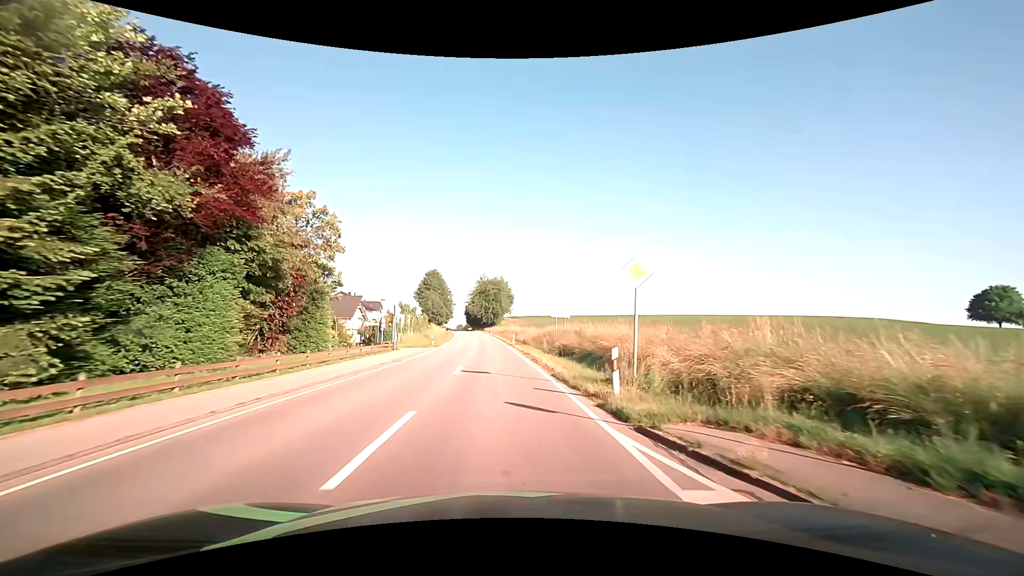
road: secondary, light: Day
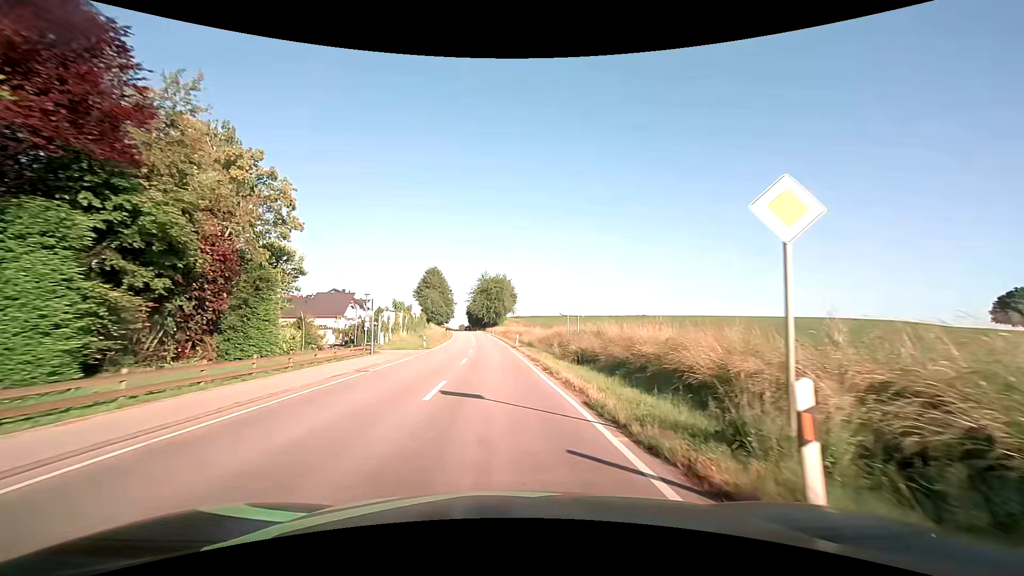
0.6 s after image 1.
(0.0, +6.5) m; 0°
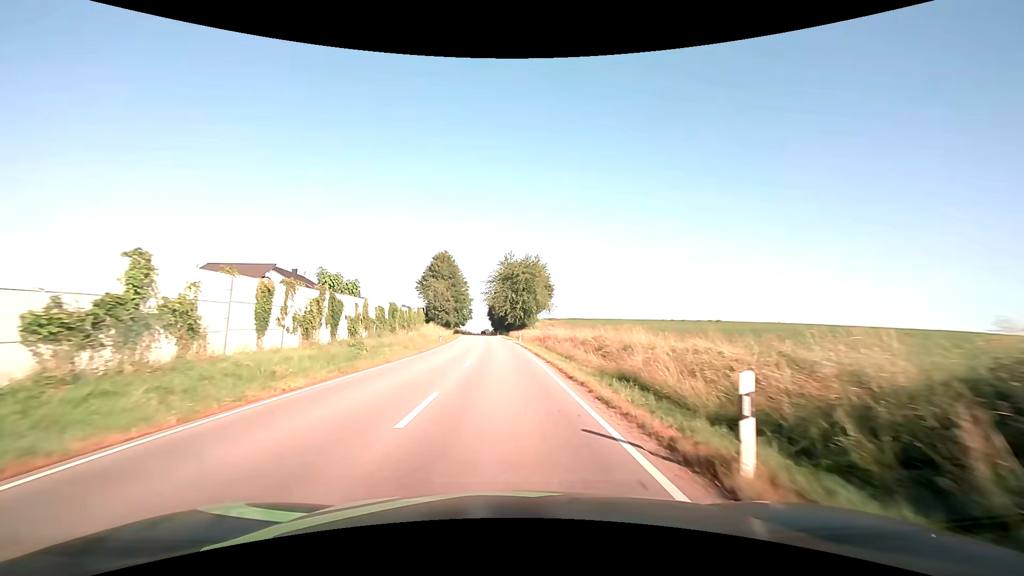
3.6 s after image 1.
(-1.0, +39.9) m; -3°
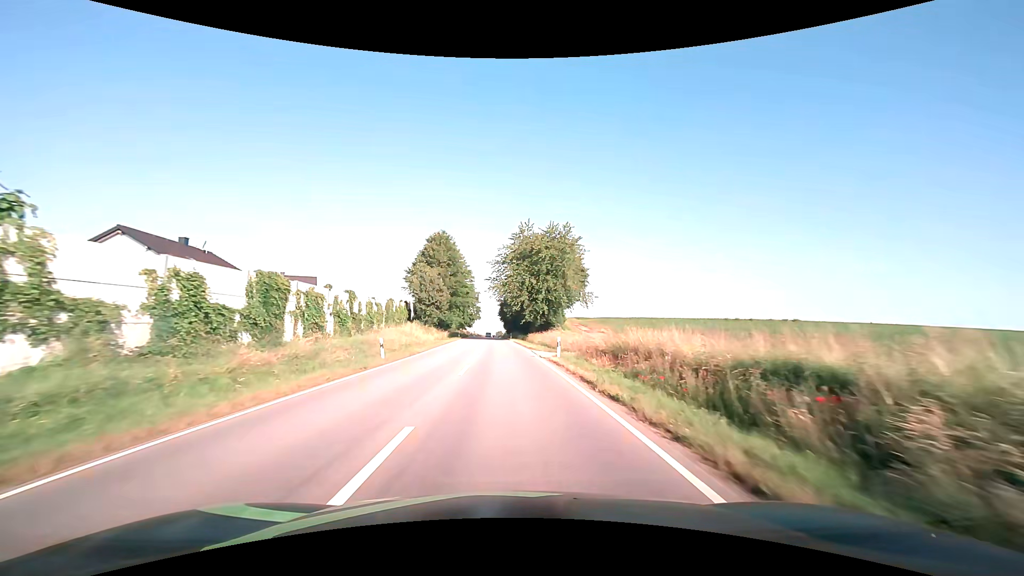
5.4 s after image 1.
(-0.3, +28.5) m; -1°
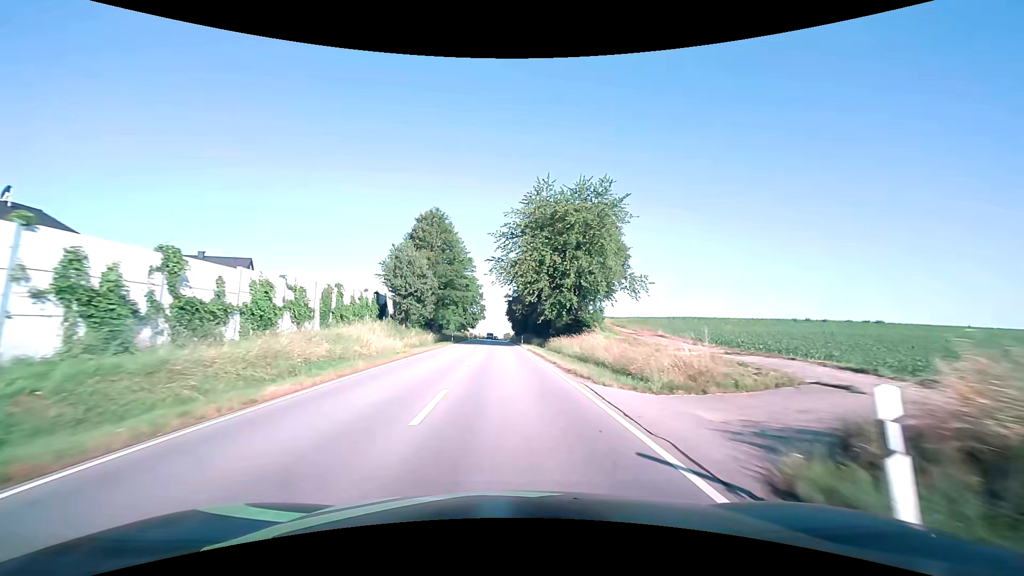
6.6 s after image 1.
(-0.2, +20.0) m; -1°
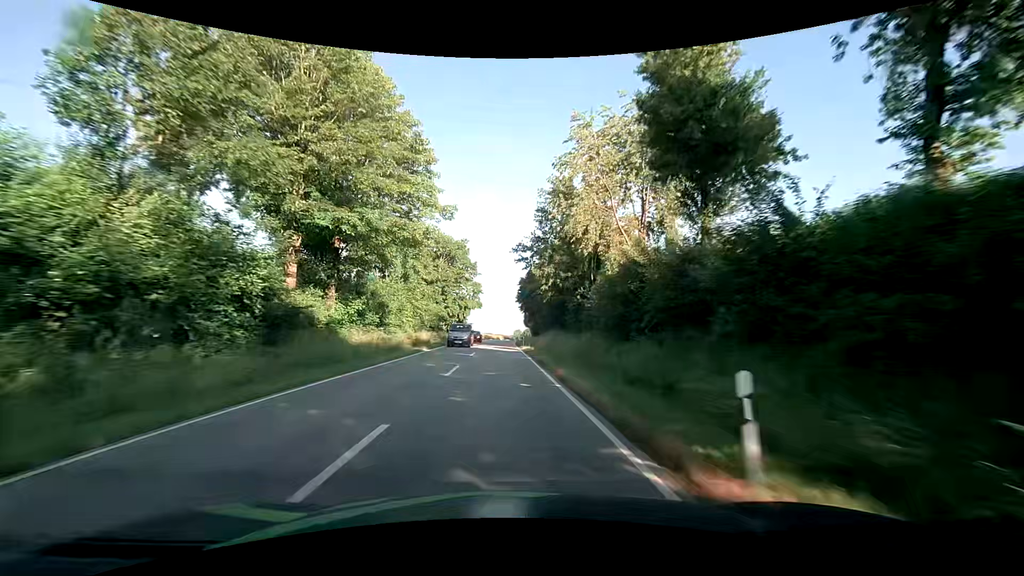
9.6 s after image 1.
(-0.4, +52.5) m; -1°
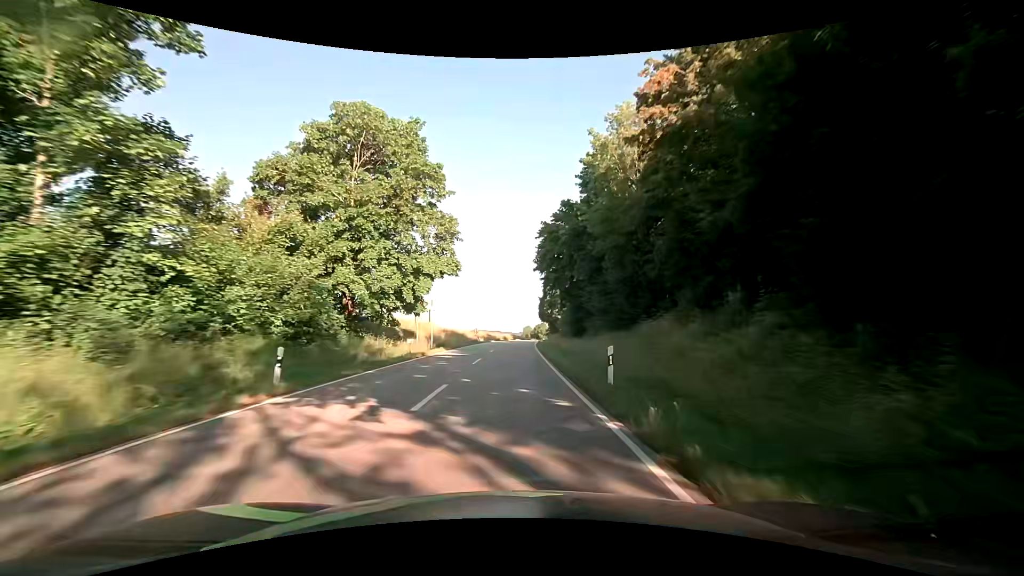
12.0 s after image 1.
(-0.5, +42.9) m; -1°
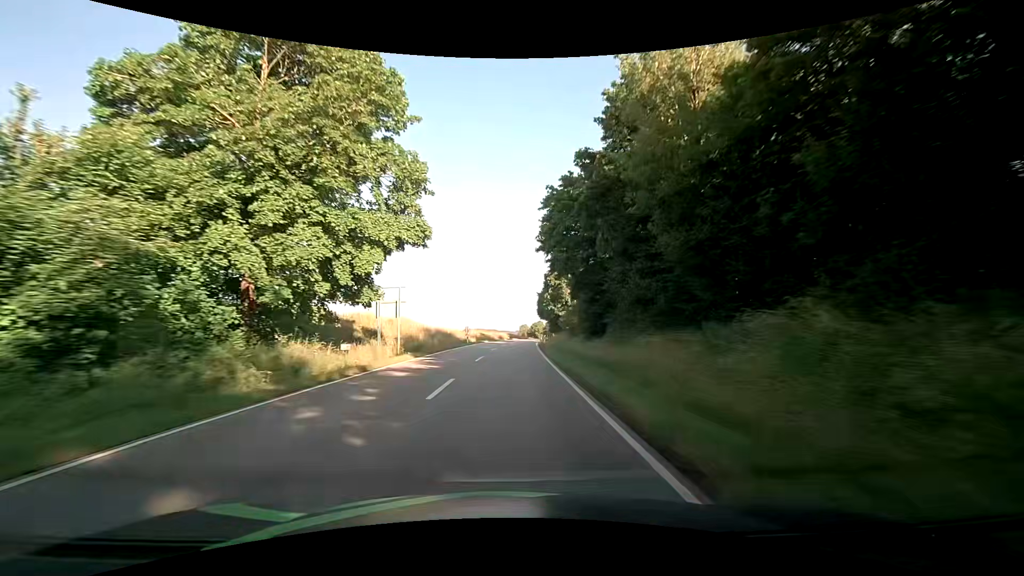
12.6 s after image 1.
(+0.1, +10.8) m; +1°
(0, +10) (0, +20) (0, +30) (+1, +40) (+1, +50) (+2, +60) (+2, +70) (+3, +80) (+4, +90) (+5, +100) m
